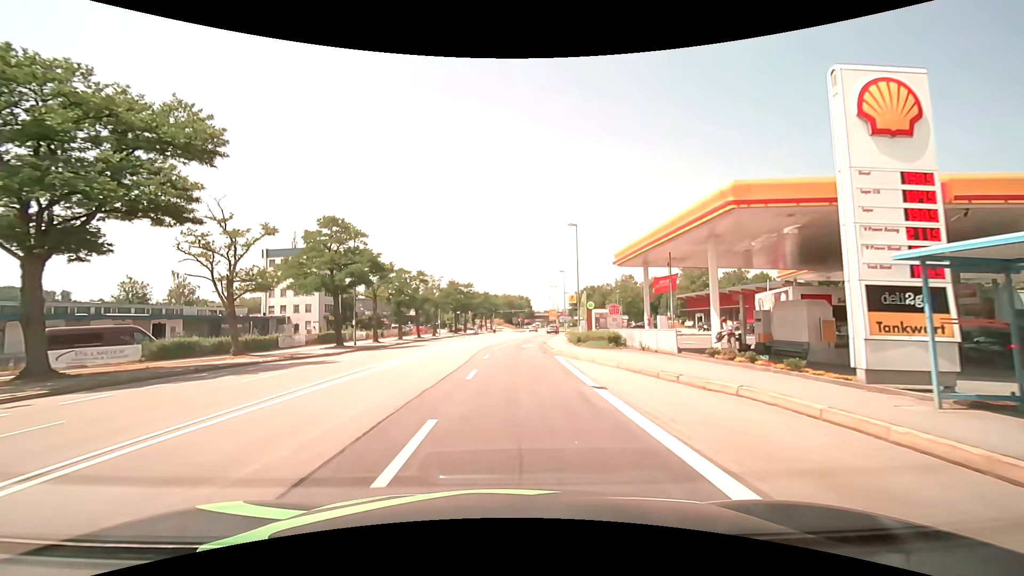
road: primary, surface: asphalt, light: Day
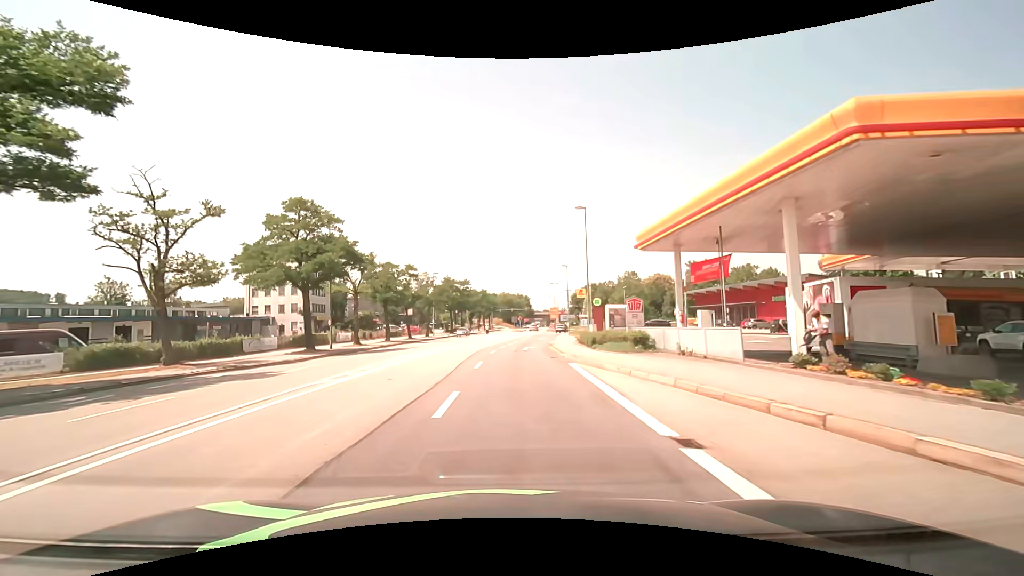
(0.0, +5.9) m; 0°
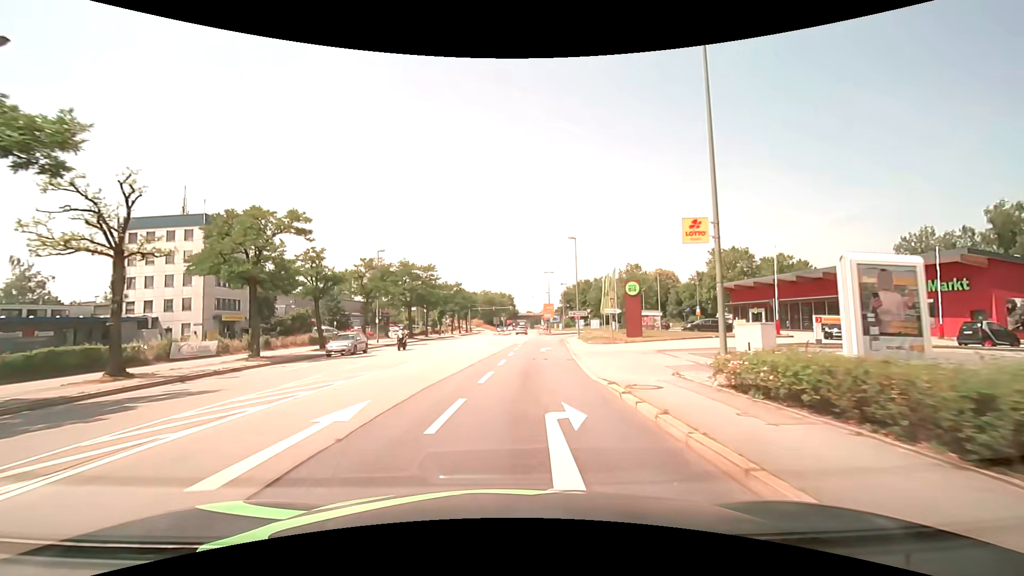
(+0.2, +25.2) m; +2°
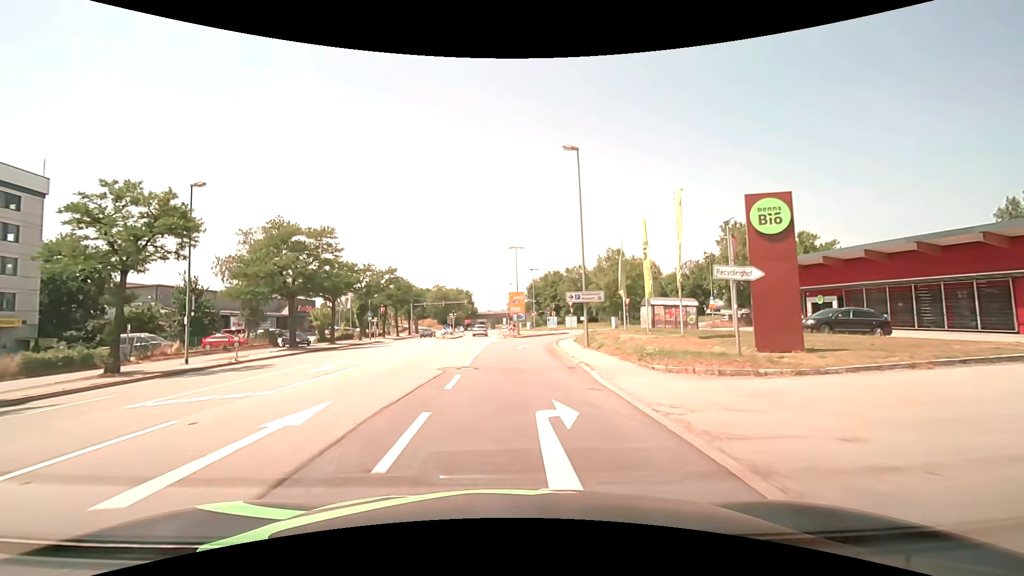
(+1.1, +25.5) m; +4°
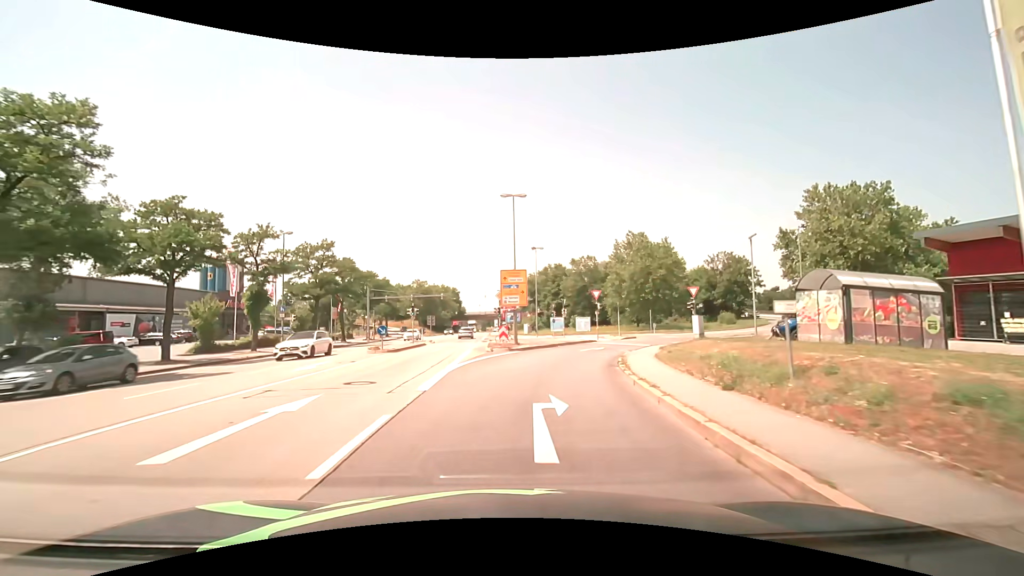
(+0.2, +23.9) m; +1°
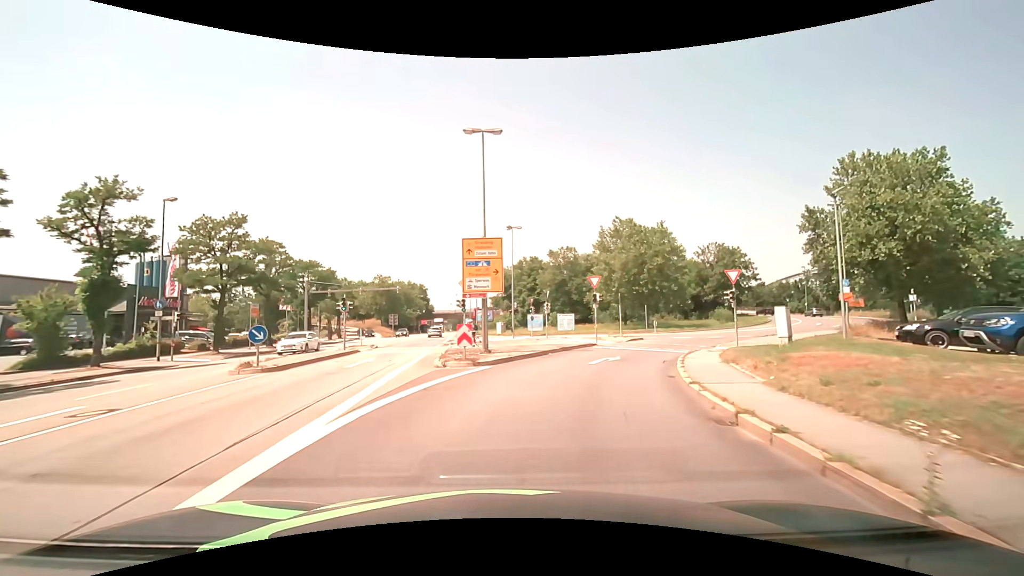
(+0.2, +11.0) m; +3°
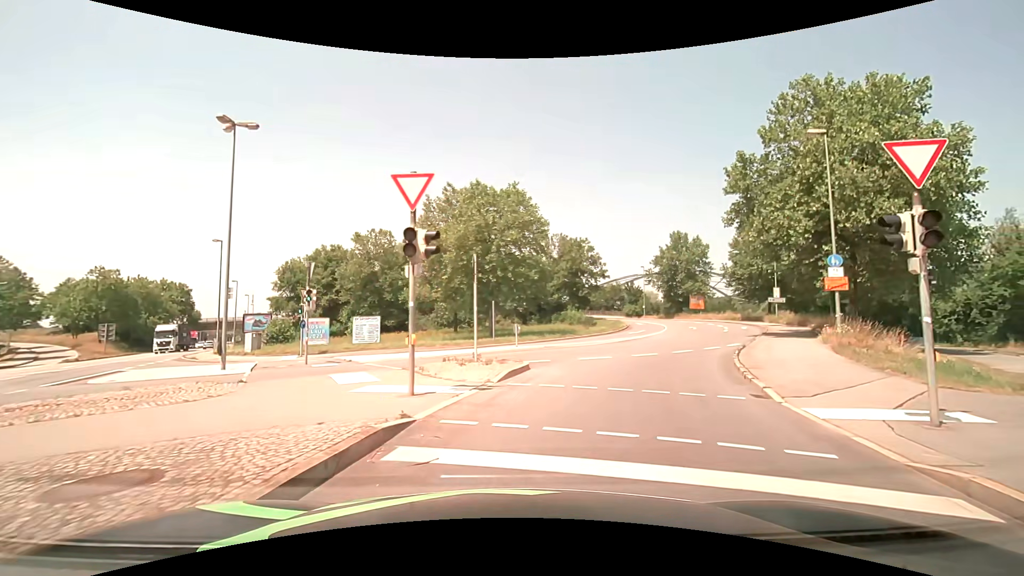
(+3.3, +21.6) m; +20°
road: primary_link
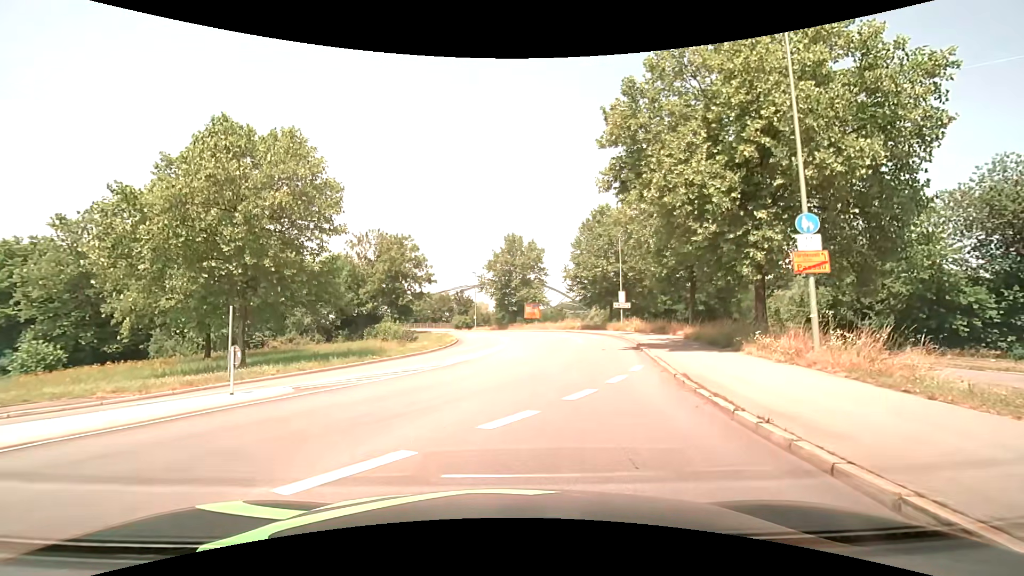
(+2.4, +12.9) m; +20°
(+1, +10) (+3, +20) (+5, +30) (+7, +39) (+7, +49) (+6, +59) (+3, +69) (-2, +78) (-8, +86) (-15, +93) m
